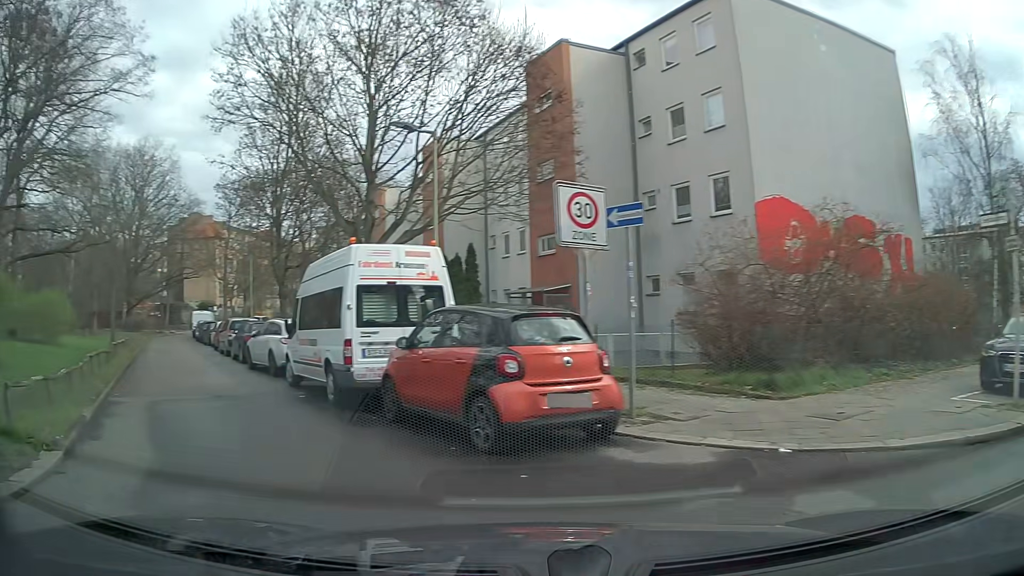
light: Day
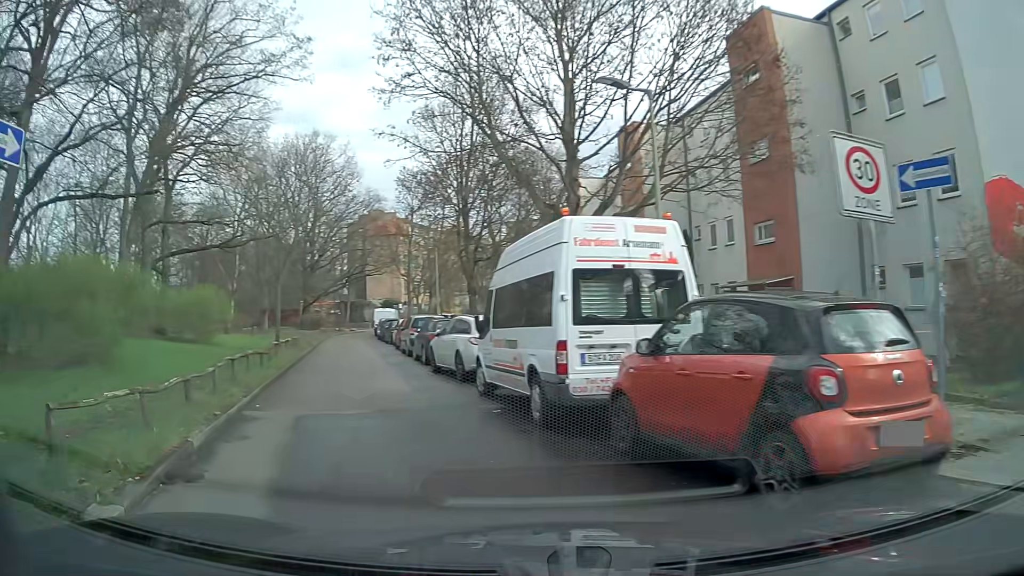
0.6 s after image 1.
(-0.4, +2.6) m; -16°
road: residential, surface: asphalt
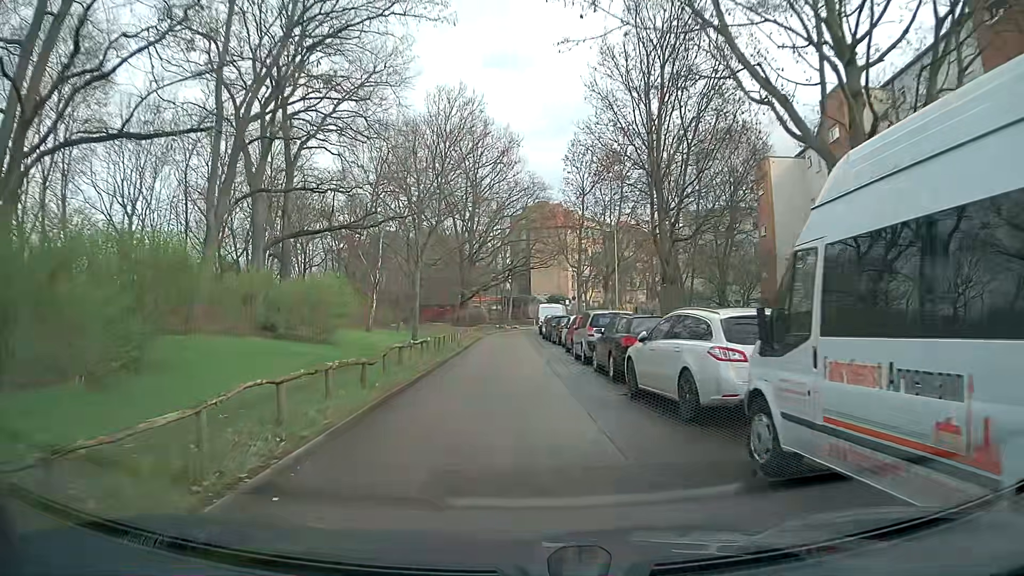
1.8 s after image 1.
(-1.1, +6.4) m; -15°
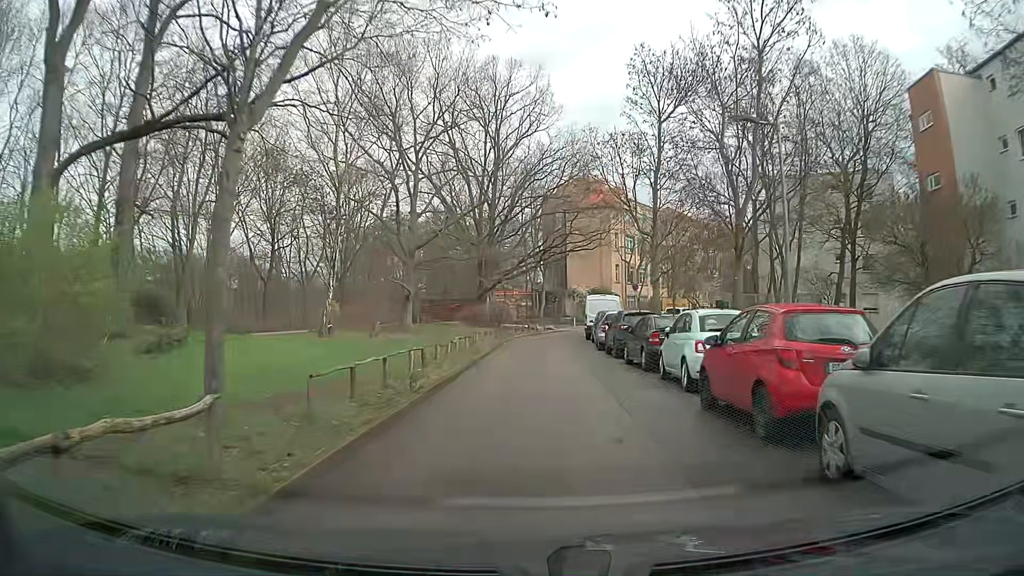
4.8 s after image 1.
(-0.5, +17.7) m; -3°
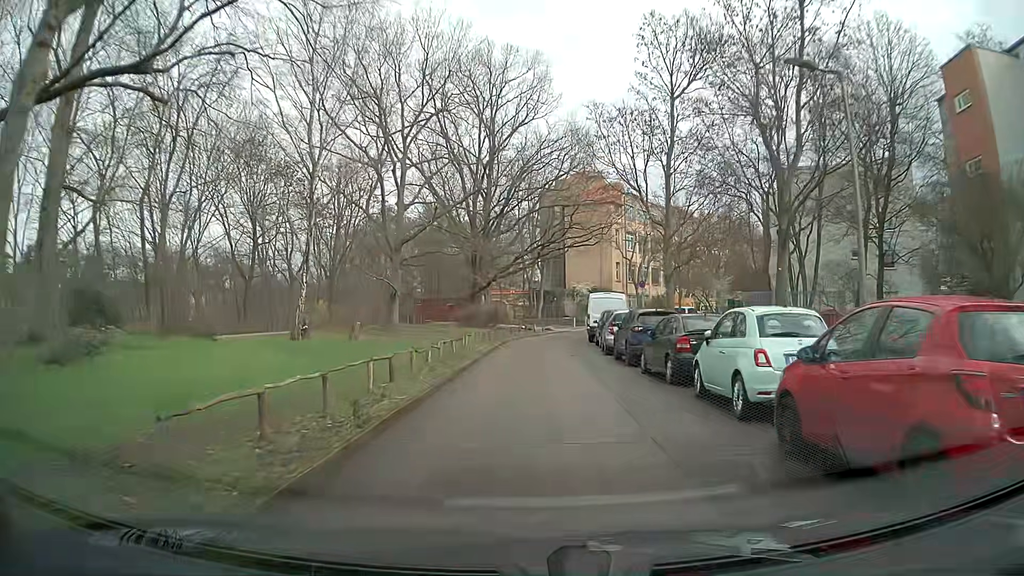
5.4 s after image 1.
(0.0, +3.4) m; 0°
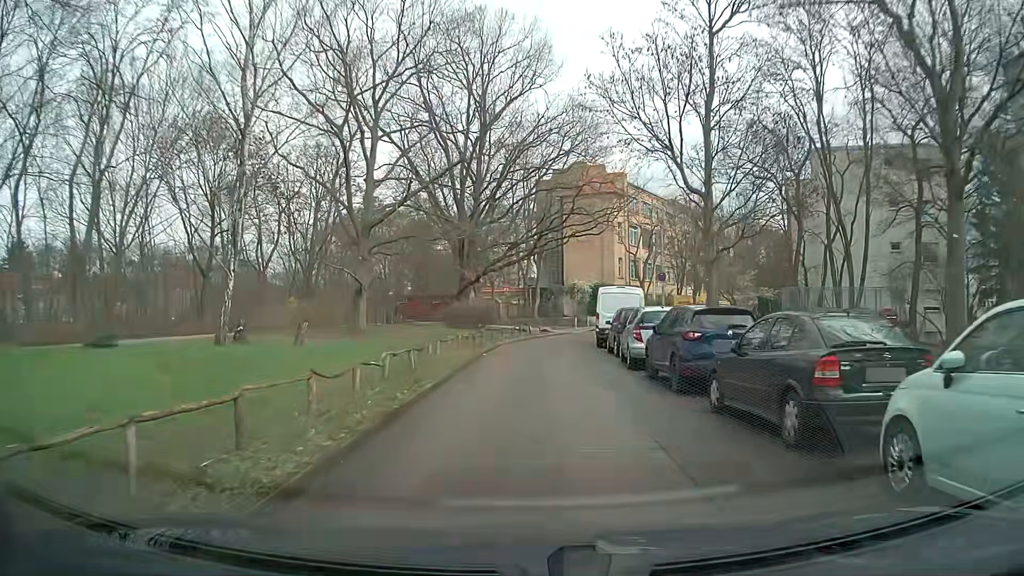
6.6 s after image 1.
(+0.1, +6.7) m; +1°
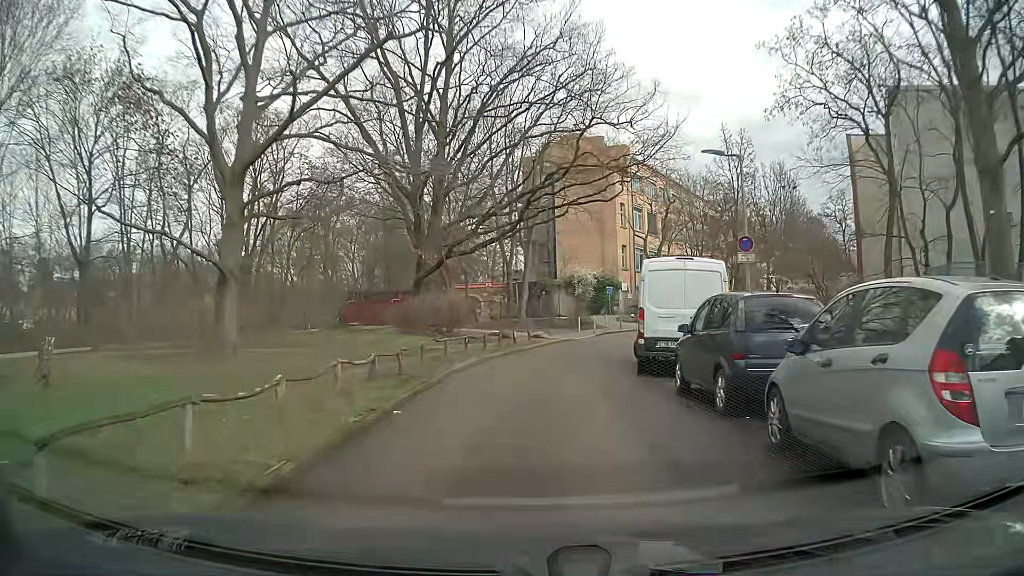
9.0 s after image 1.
(0.0, +13.4) m; 0°
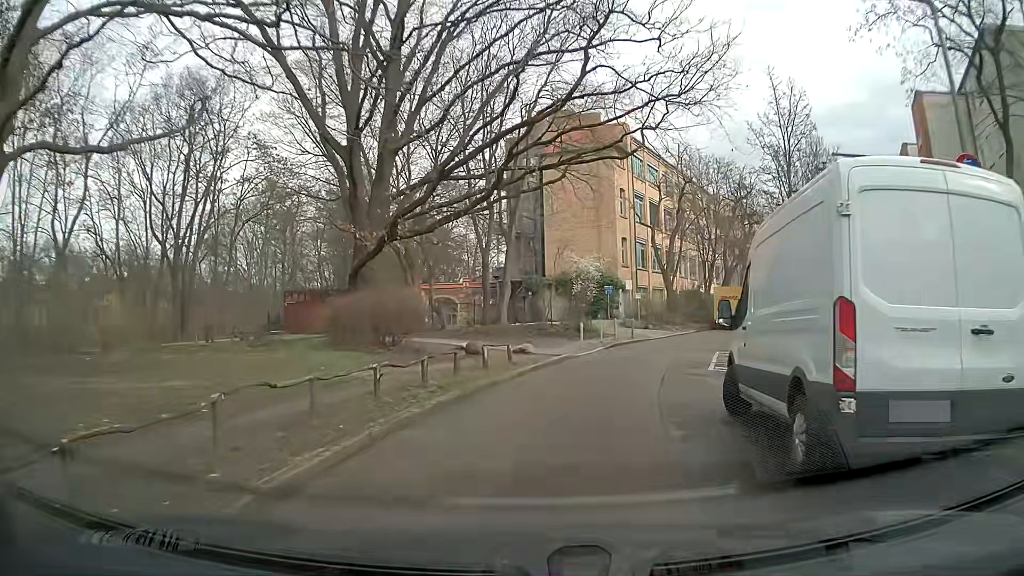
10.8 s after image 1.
(+0.1, +9.9) m; +3°
